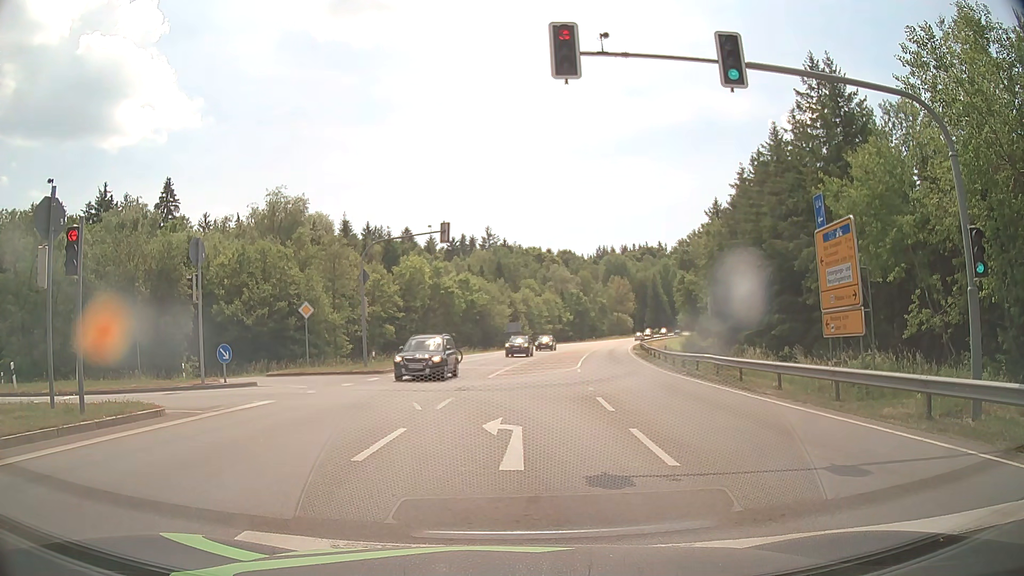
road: secondary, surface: asphalt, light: Day
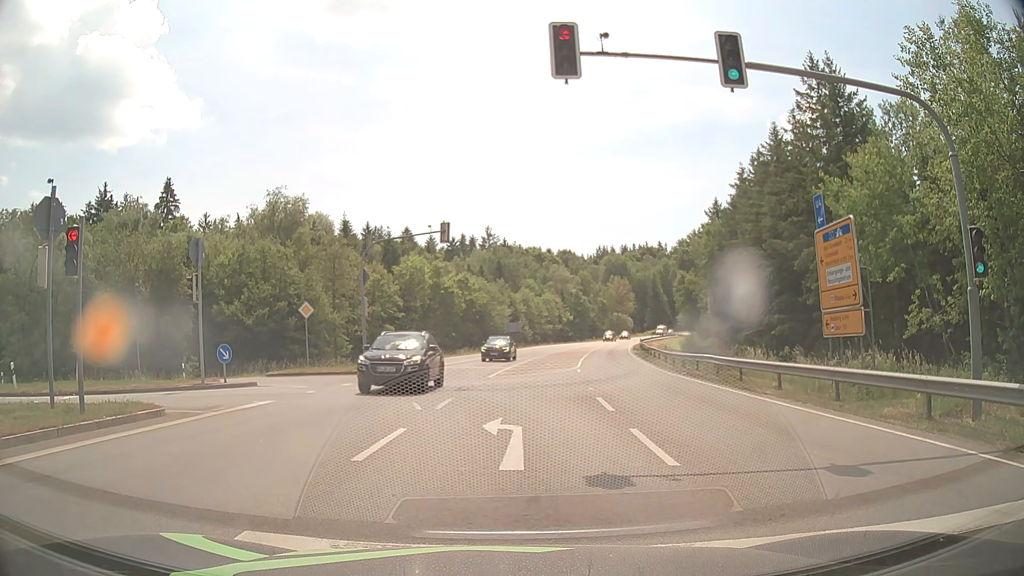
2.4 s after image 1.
(0.0, 0.0) m; 0°
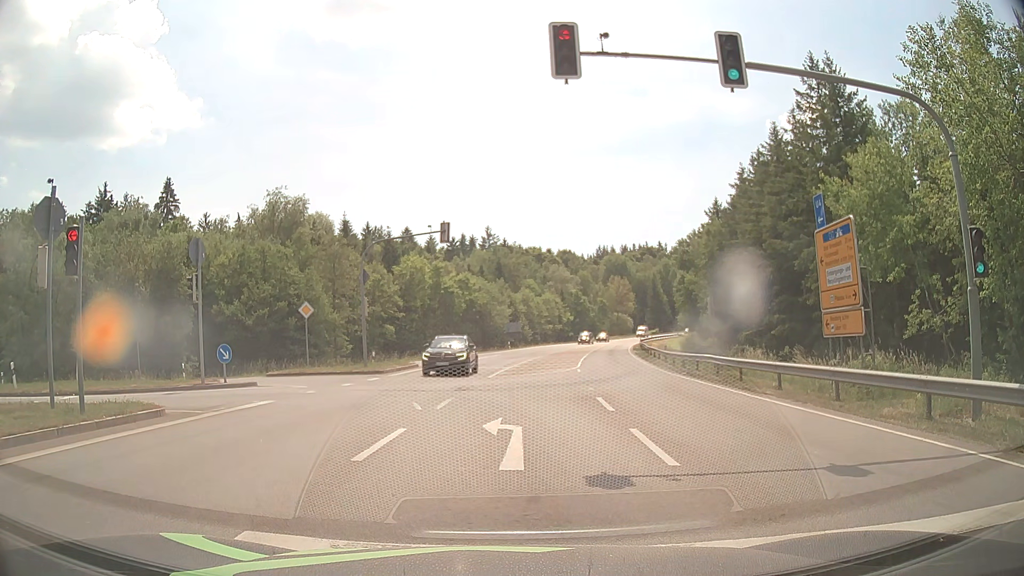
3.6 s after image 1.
(0.0, 0.0) m; 0°
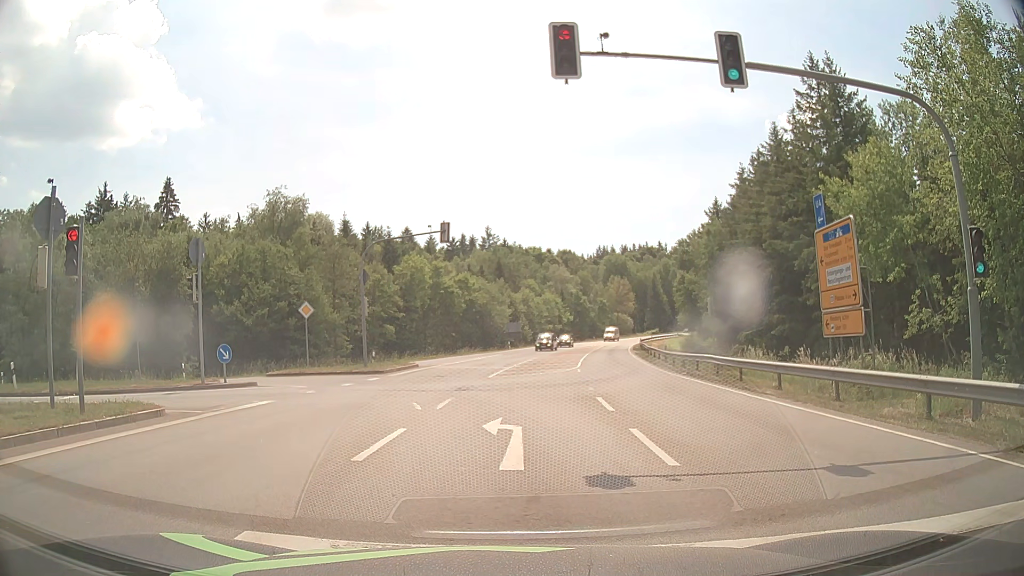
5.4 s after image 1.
(0.0, 0.0) m; 0°
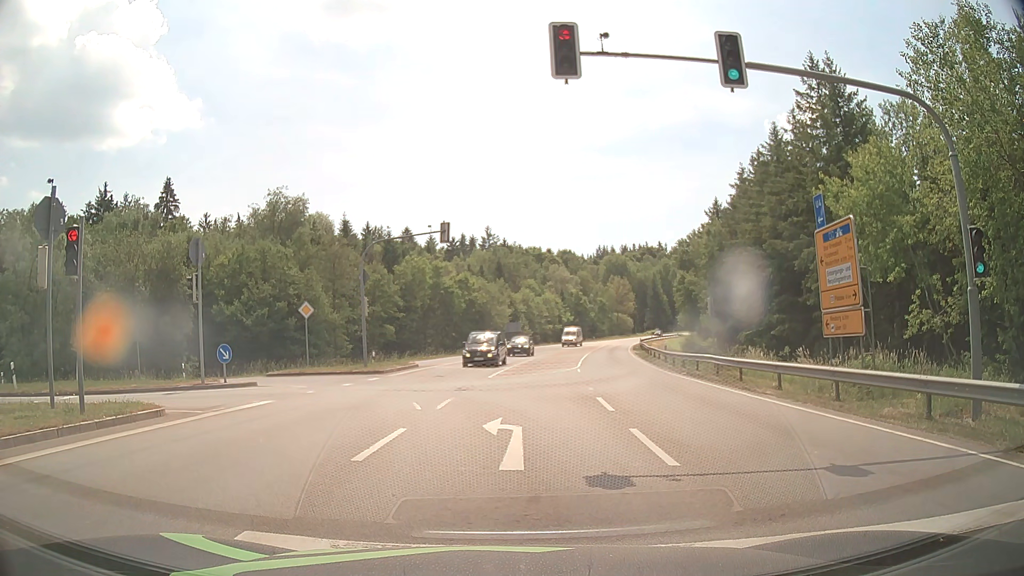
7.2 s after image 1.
(0.0, 0.0) m; 0°
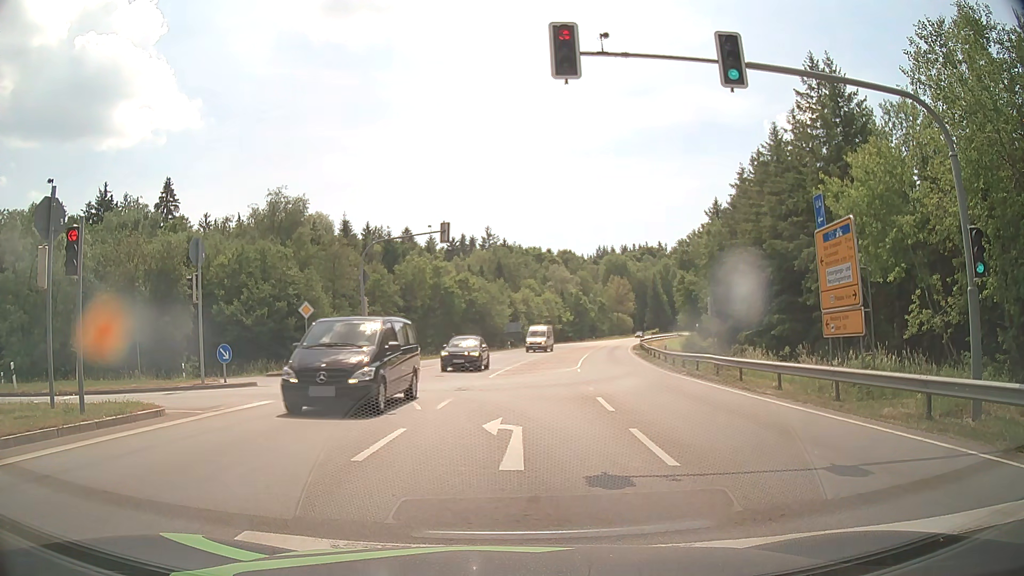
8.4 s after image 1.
(0.0, 0.0) m; 0°
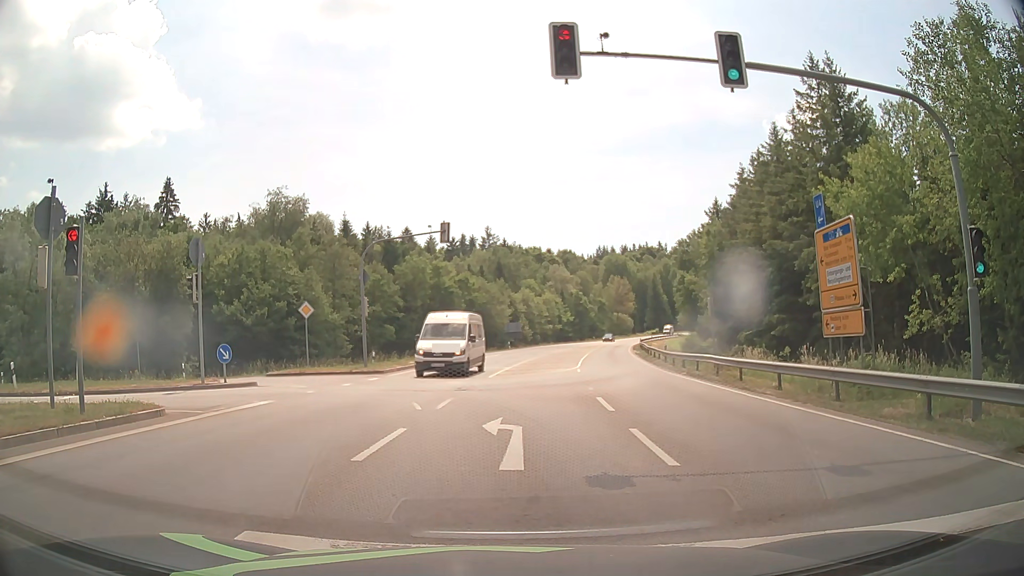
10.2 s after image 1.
(0.0, 0.0) m; 0°
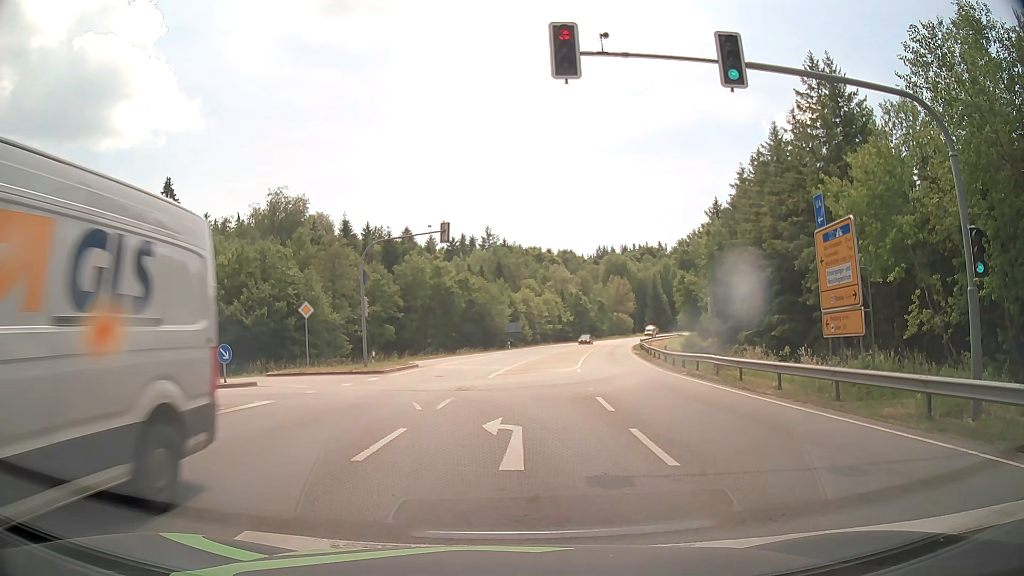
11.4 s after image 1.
(0.0, 0.0) m; 0°
(0, +10) (-3, +19) (-10, +26) (-20, +29) (-30, +30) (-40, +31) (-49, +33) (-59, +37) (-68, +41) (-77, +45) m
